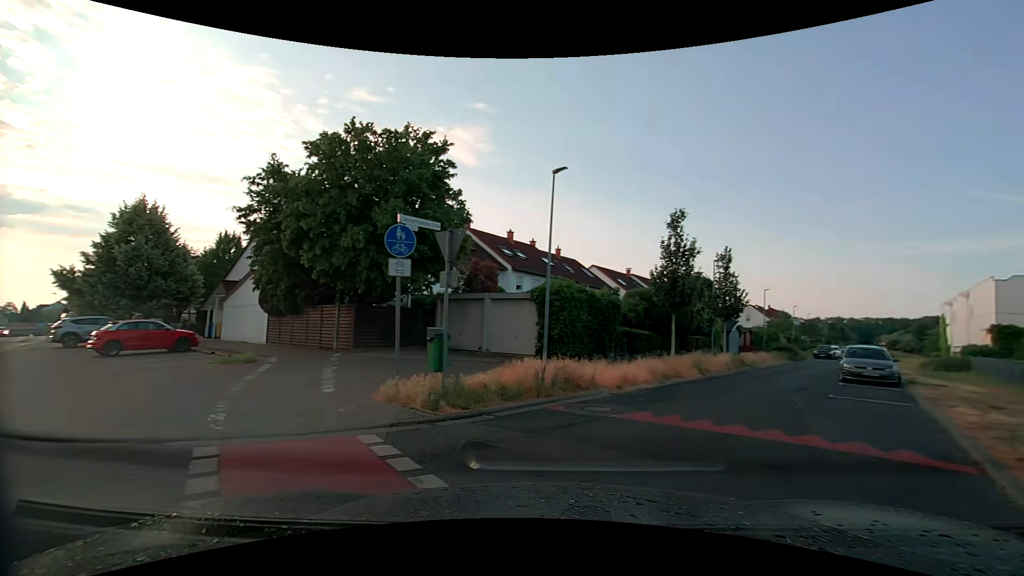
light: Day
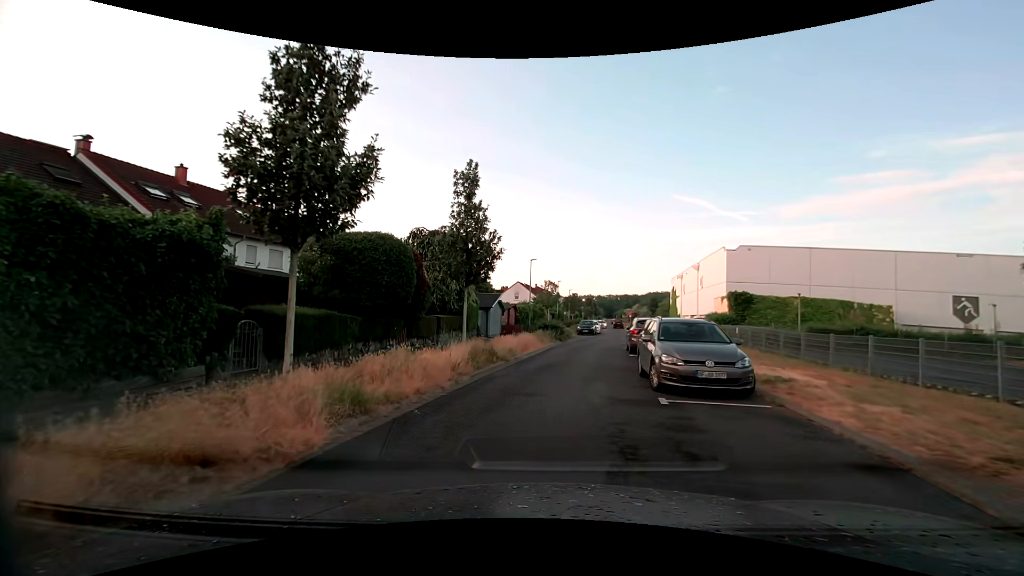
(+4.3, +13.1) m; +22°
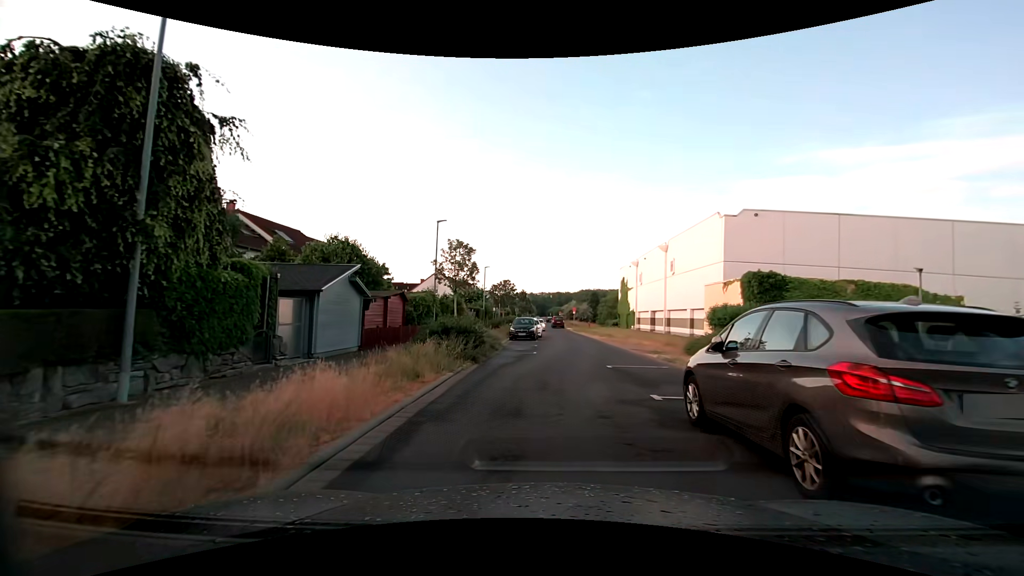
(+0.8, +18.2) m; +8°
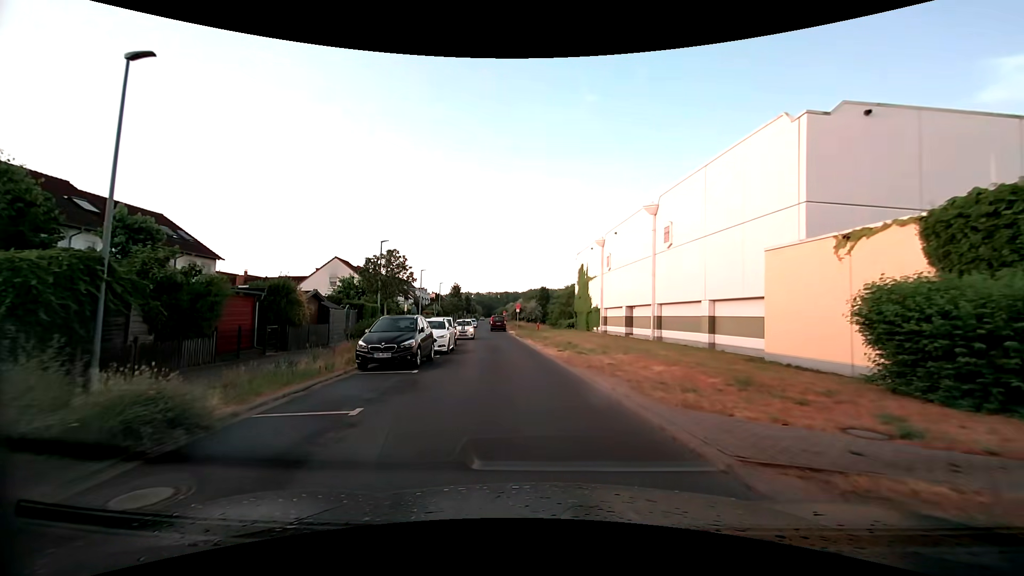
(+1.4, +19.2) m; +5°
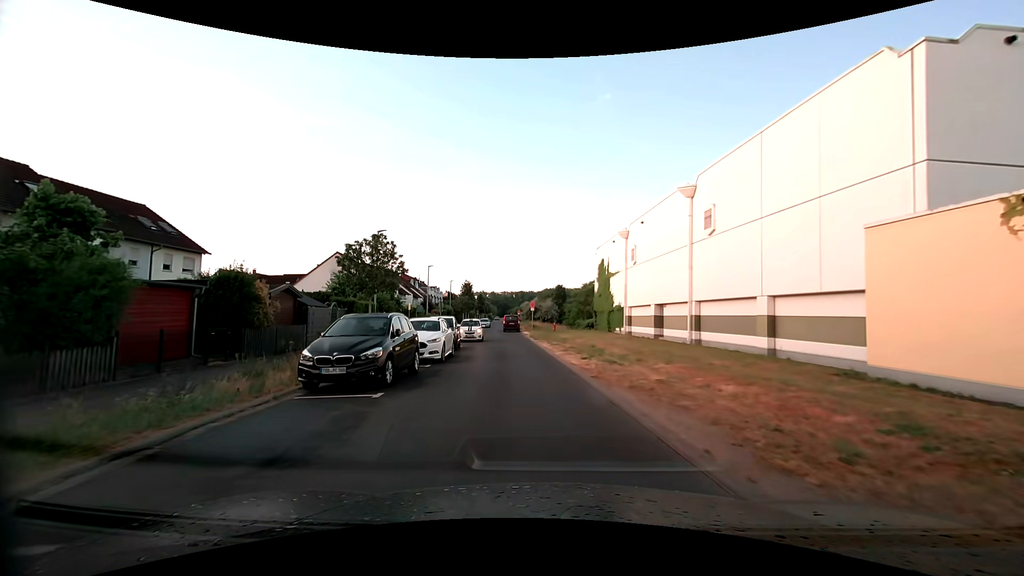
(-0.1, +4.5) m; -2°
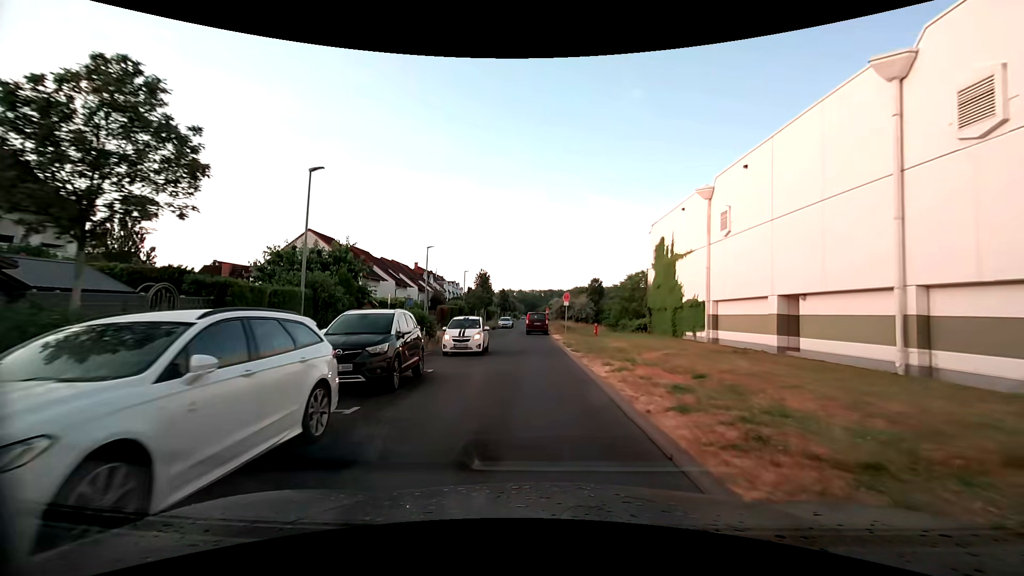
(-0.5, +13.9) m; -4°
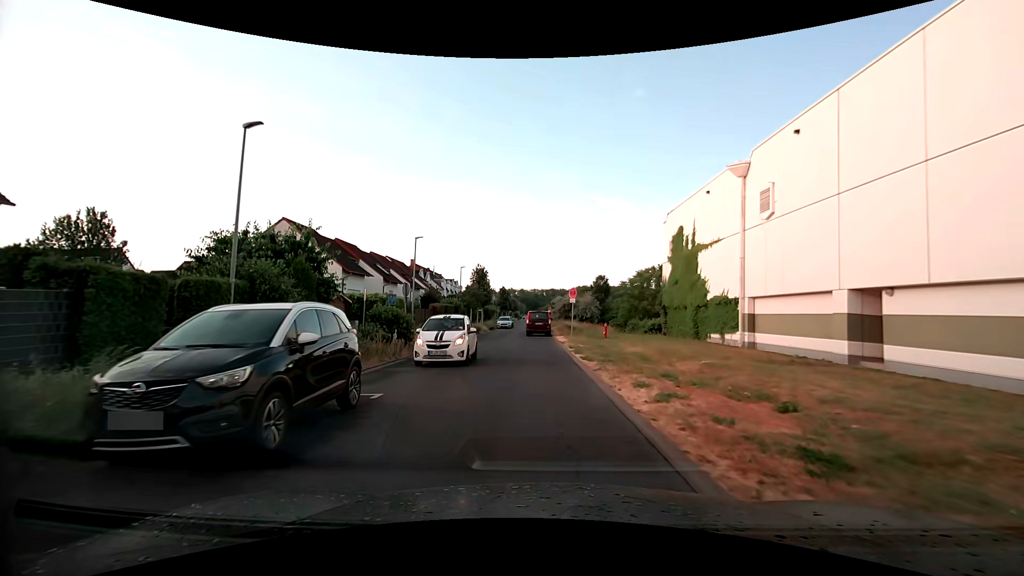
(0.0, +4.6) m; 0°
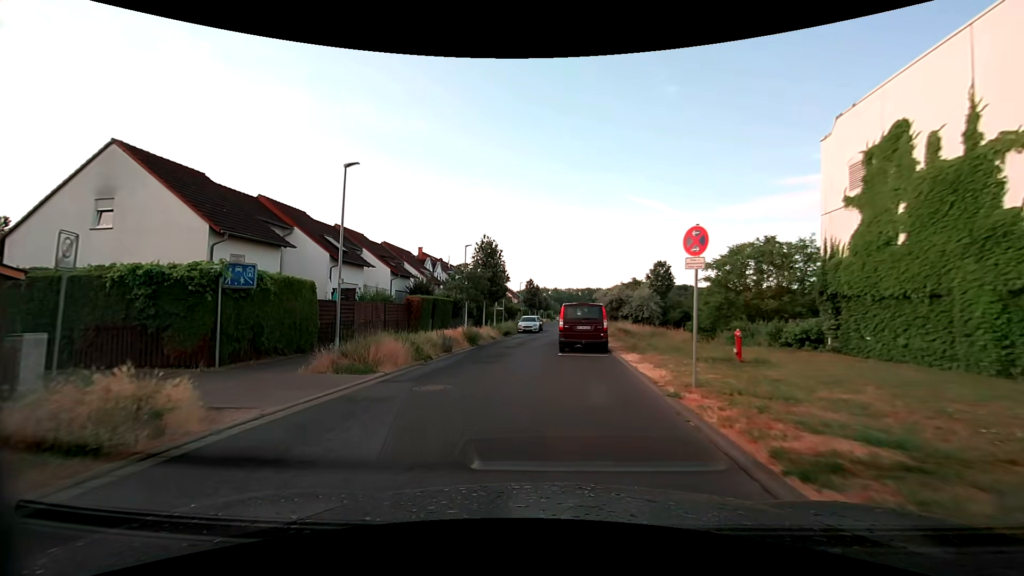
(-0.2, +18.3) m; -2°
